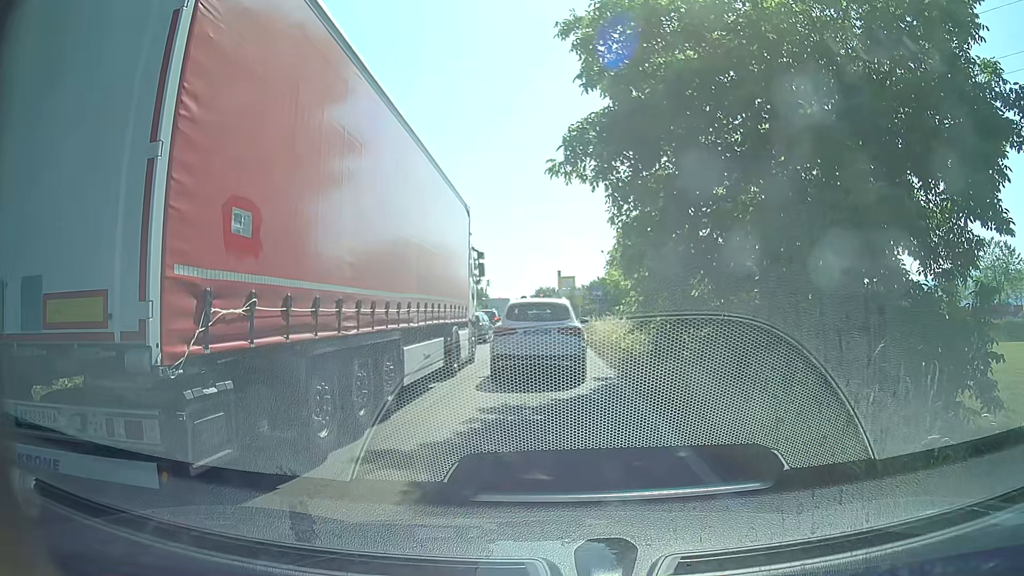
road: trunk_link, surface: asphalt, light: Day
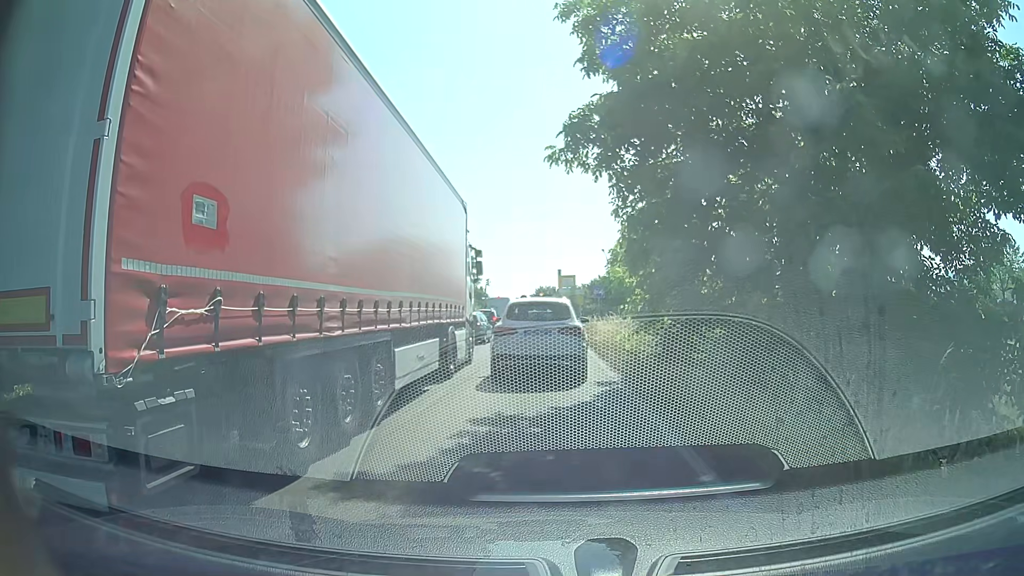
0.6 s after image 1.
(0.0, +1.0) m; -1°
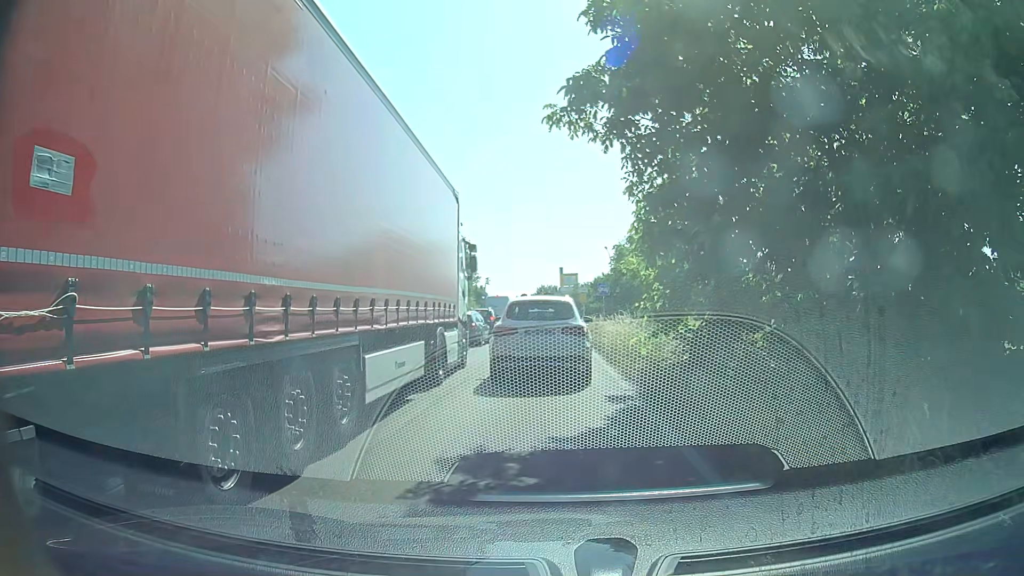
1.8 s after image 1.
(0.0, +2.4) m; +2°
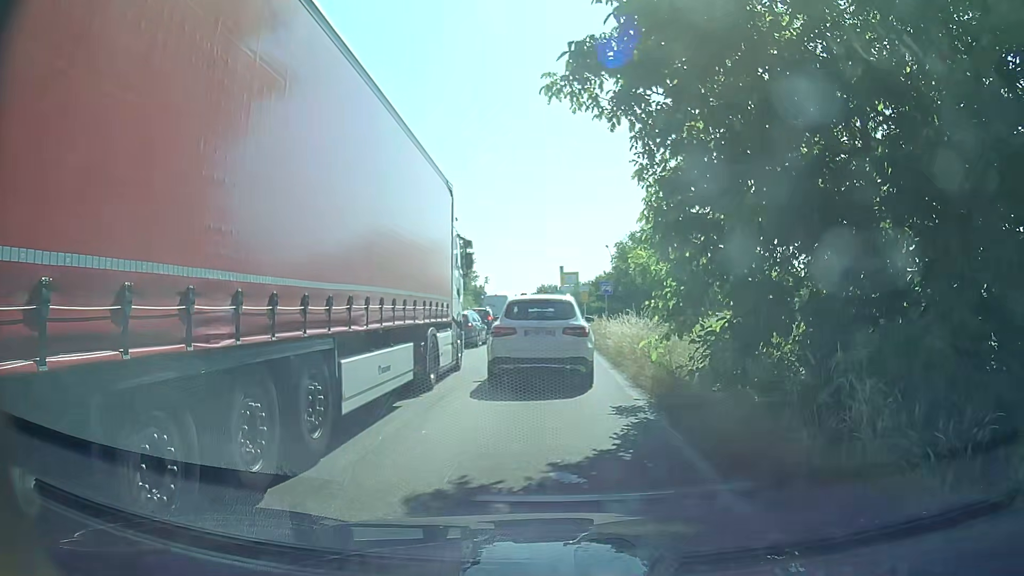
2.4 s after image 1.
(0.0, +1.3) m; -2°
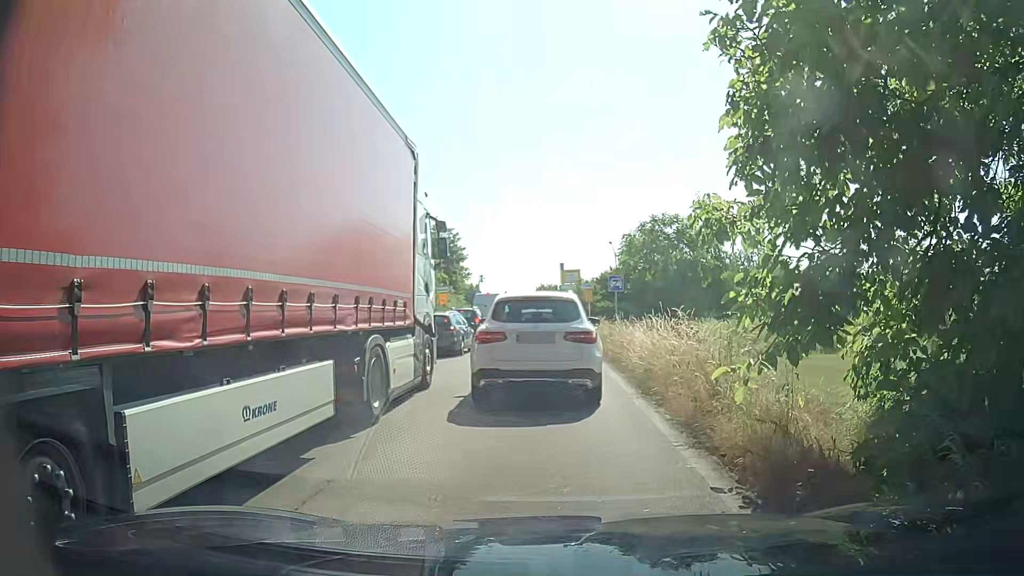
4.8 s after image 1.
(0.0, +5.2) m; +1°
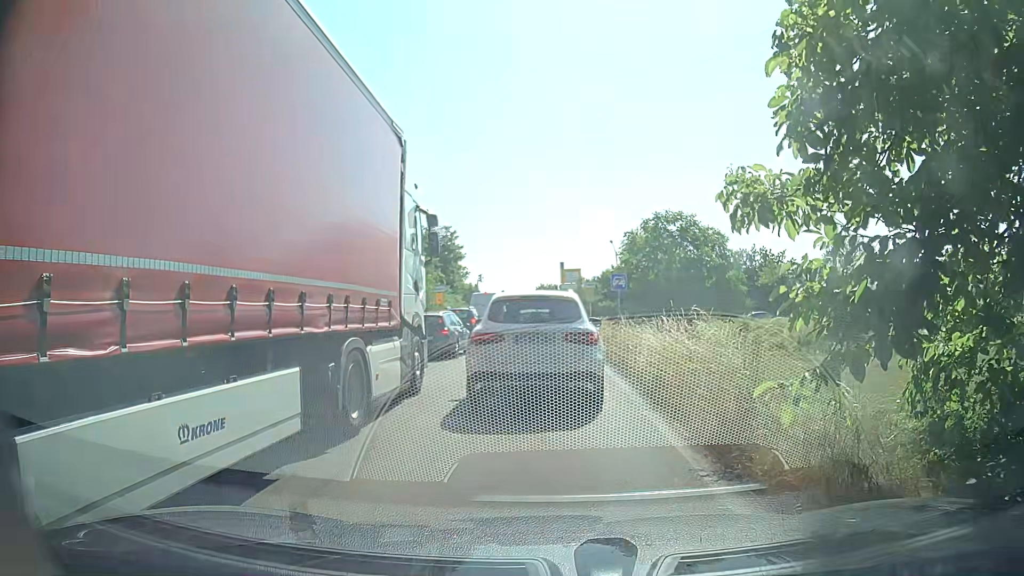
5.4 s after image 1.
(0.0, +1.3) m; -2°
